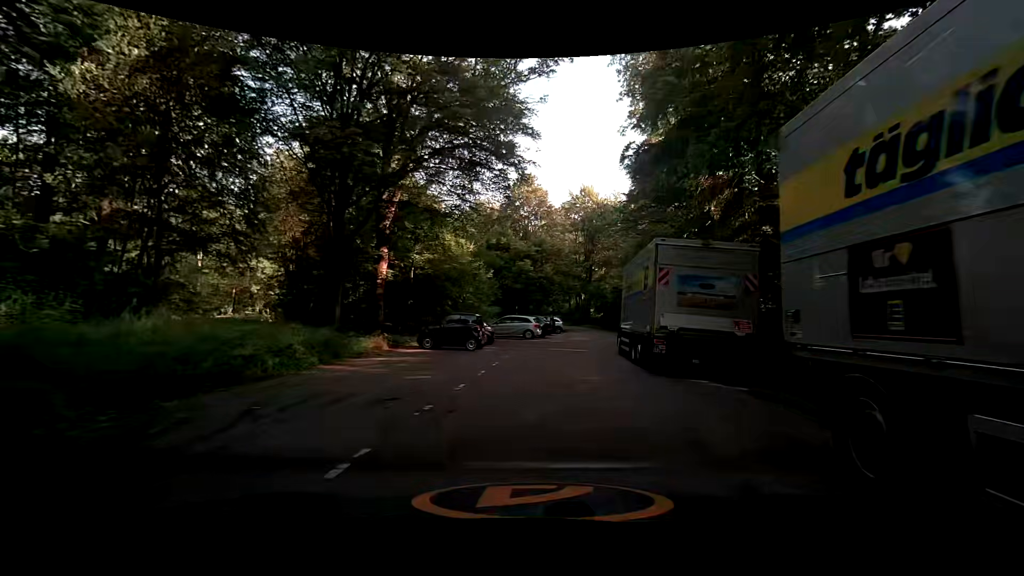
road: tertiary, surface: asphalt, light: Day
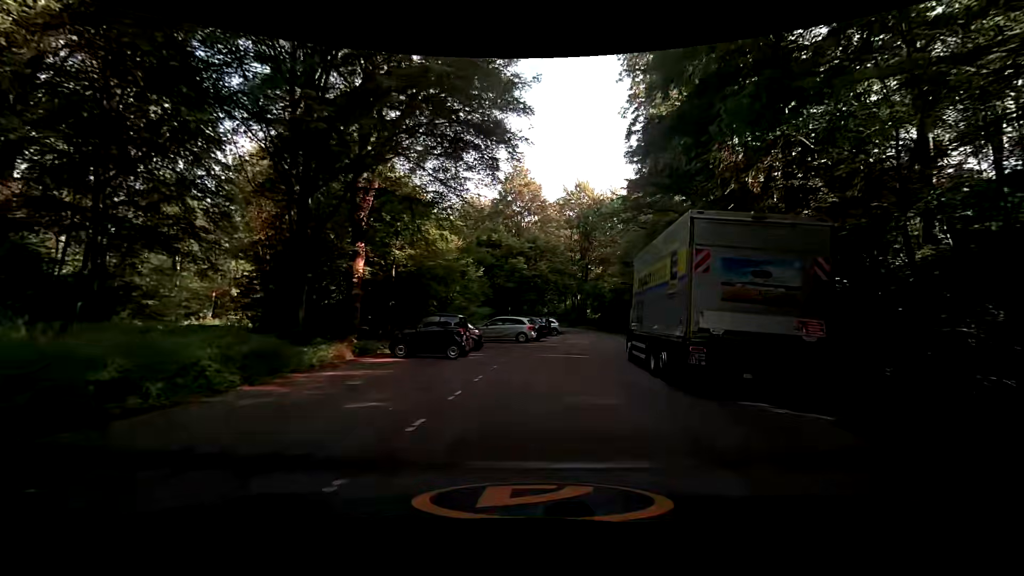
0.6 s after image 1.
(-0.1, +3.3) m; -2°
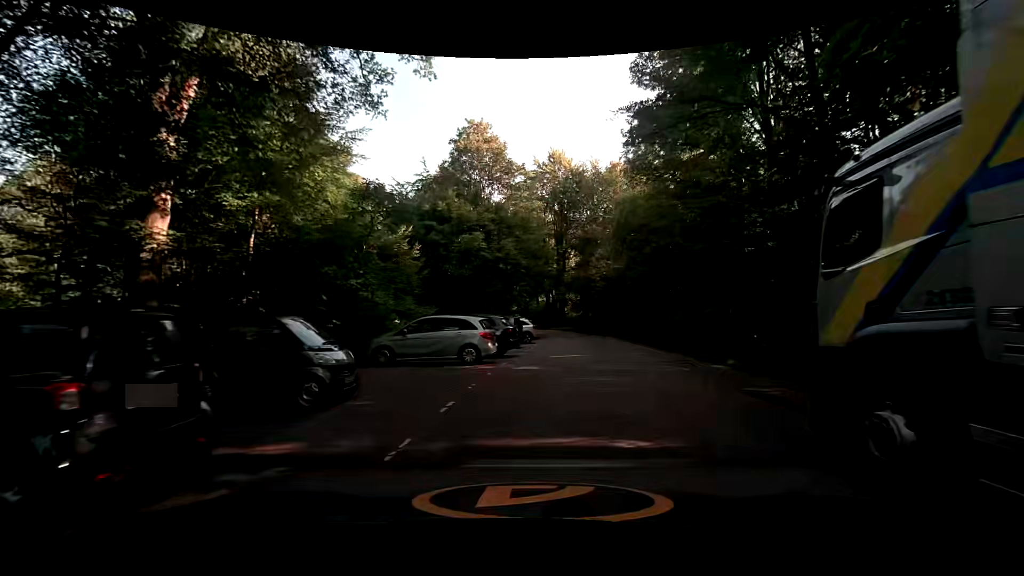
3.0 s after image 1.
(+0.4, +13.8) m; +3°
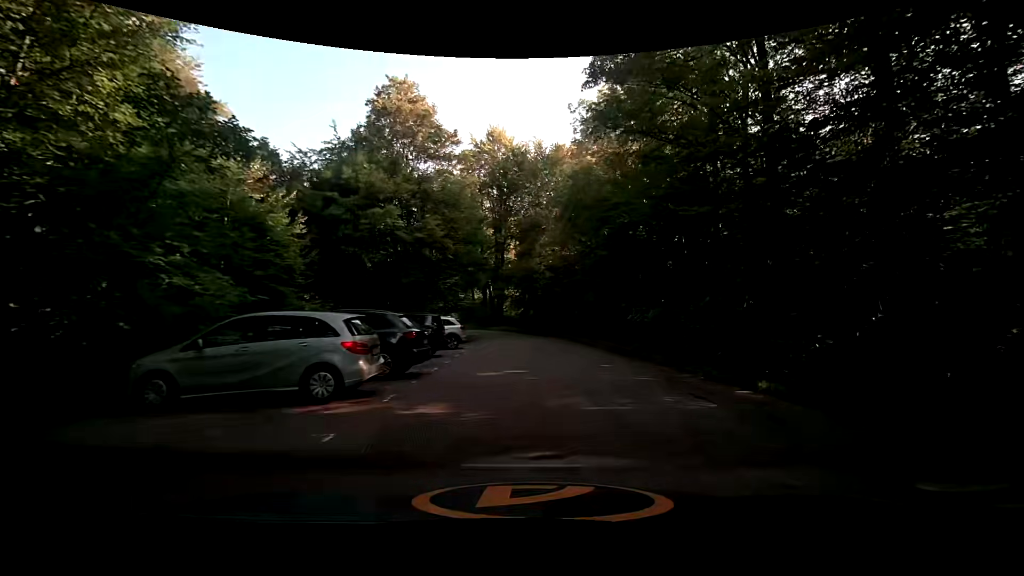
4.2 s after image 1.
(+0.3, +6.8) m; +7°
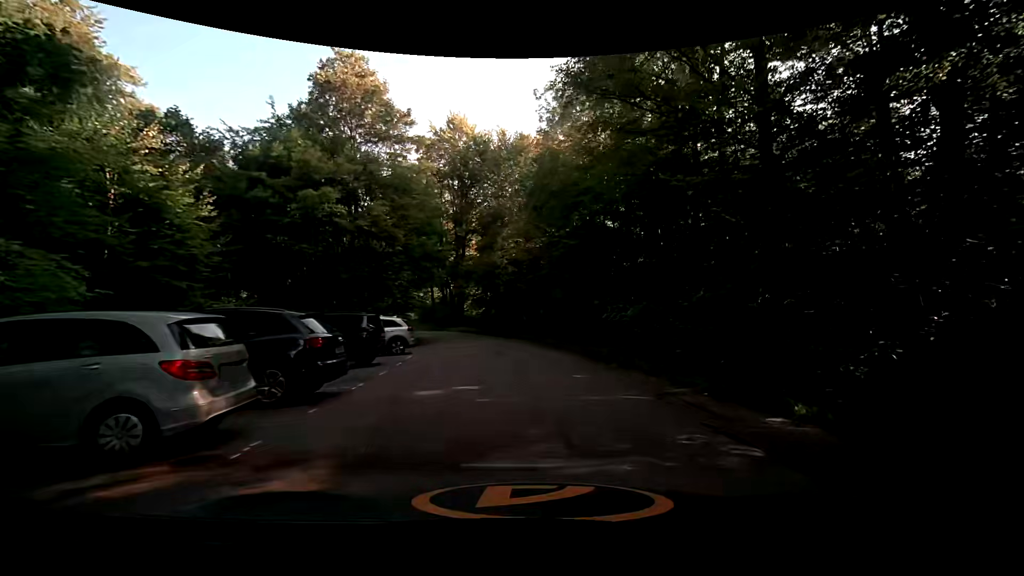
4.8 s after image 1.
(+0.1, +3.1) m; +3°
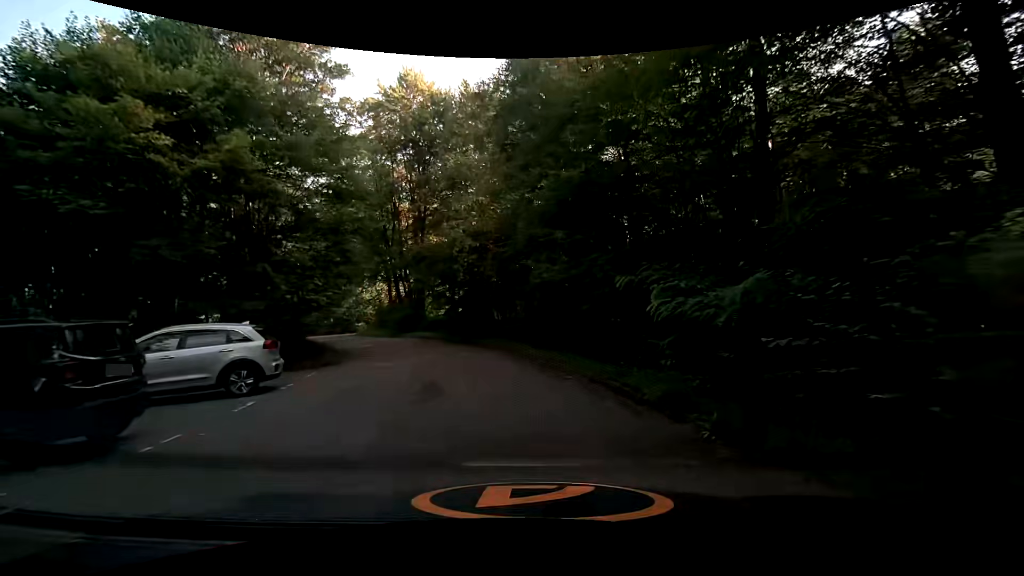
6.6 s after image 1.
(+0.6, +9.2) m; +2°
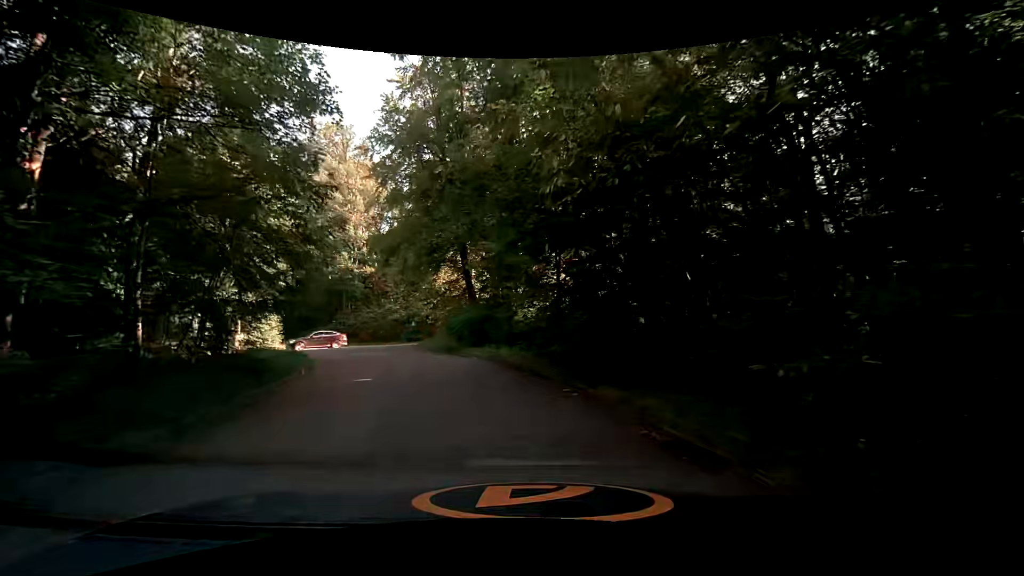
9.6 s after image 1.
(-1.2, +15.2) m; -10°
